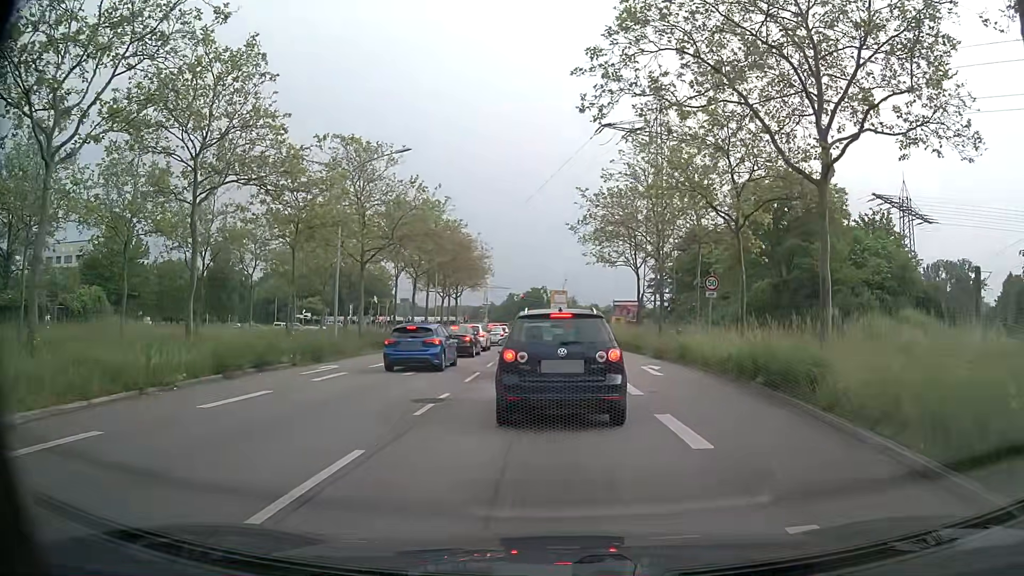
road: primary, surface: asphalt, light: Day
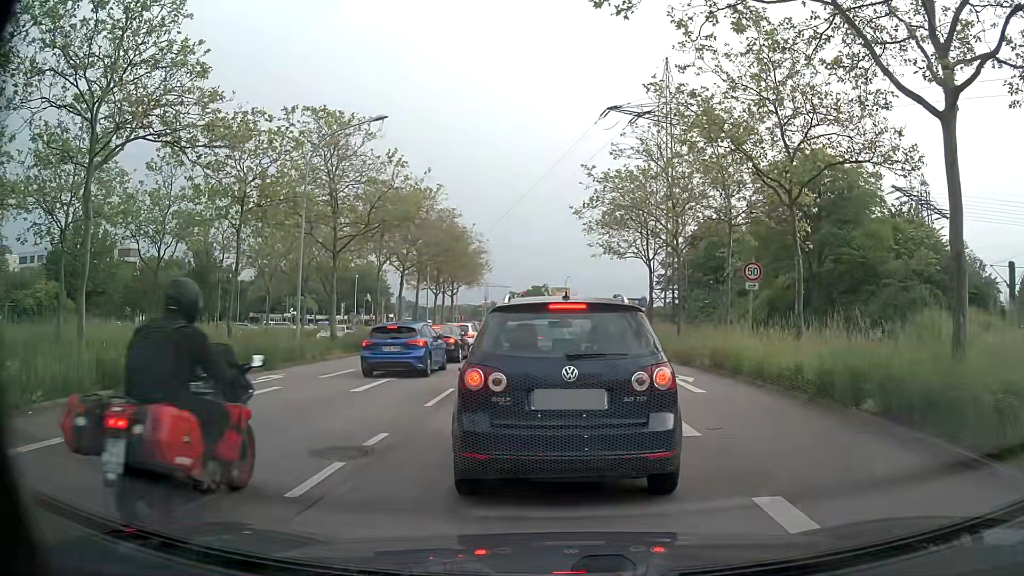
(+0.1, +4.8) m; +1°
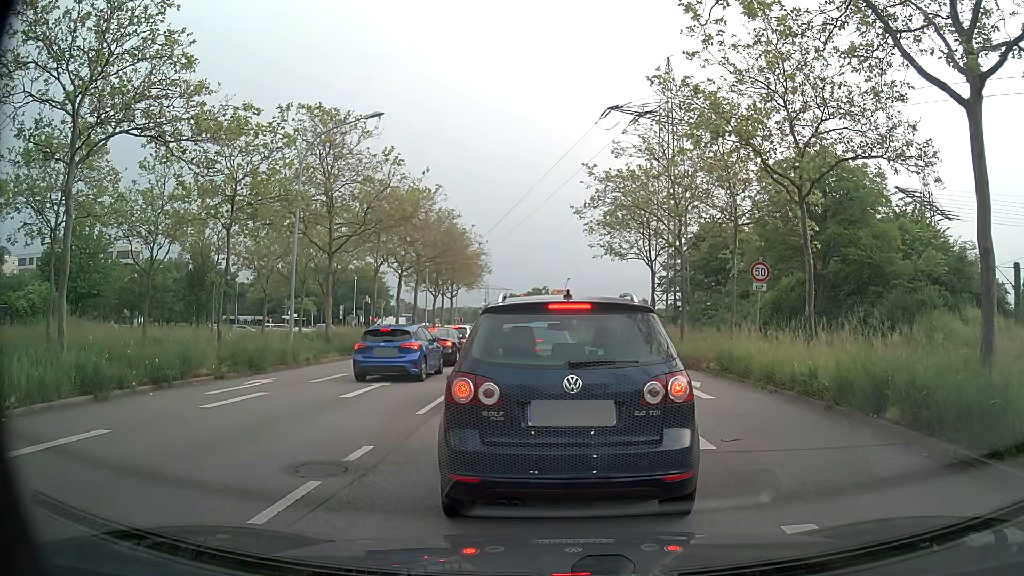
(0.0, +0.7) m; 0°
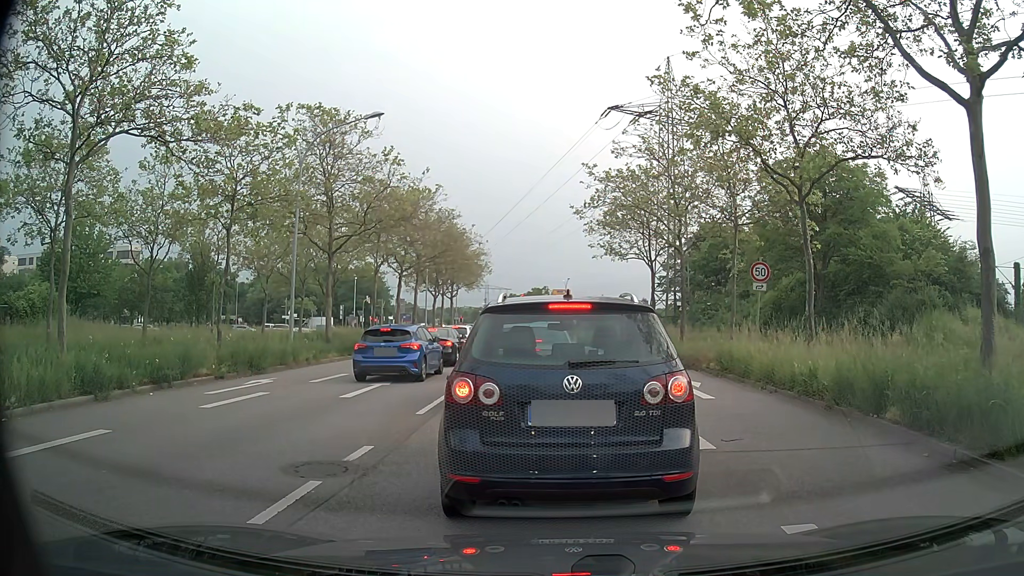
(0.0, 0.0) m; 0°
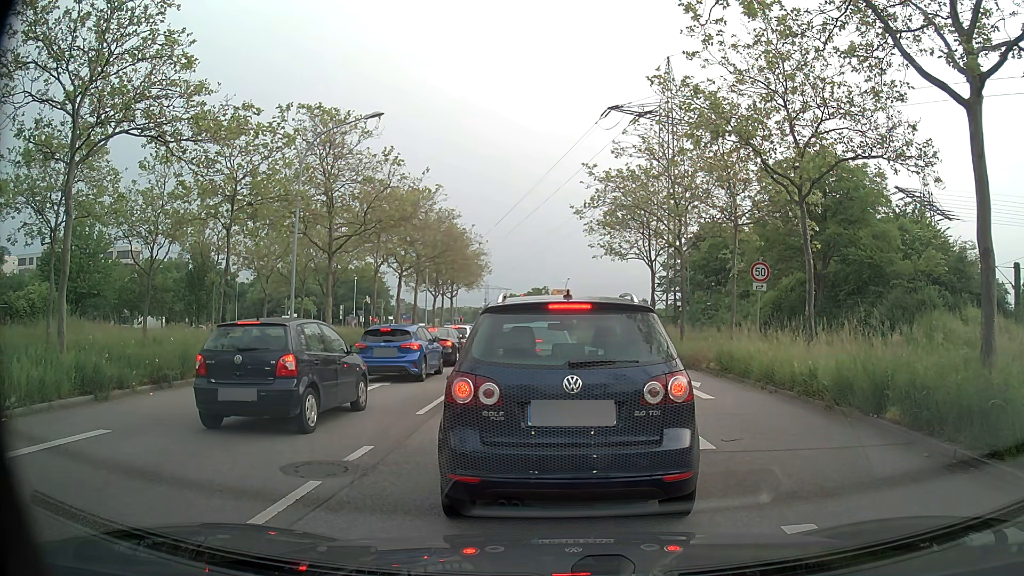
(0.0, 0.0) m; 0°
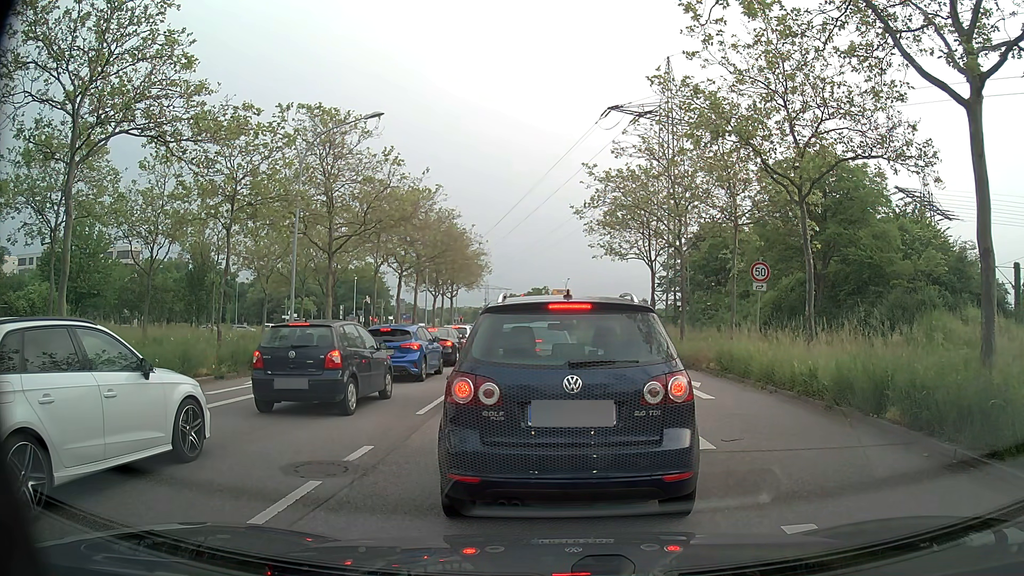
(0.0, 0.0) m; 0°
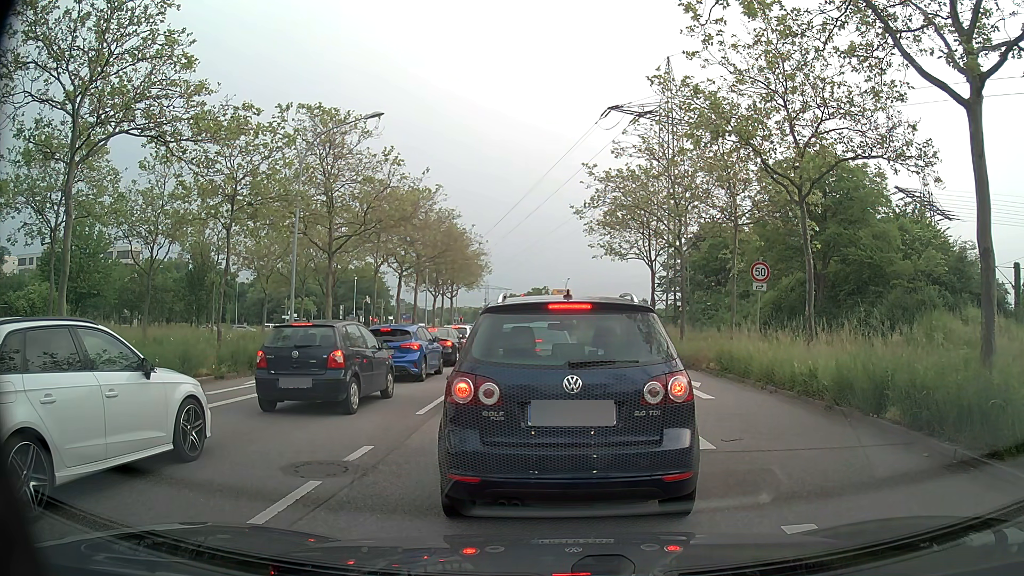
(0.0, 0.0) m; 0°
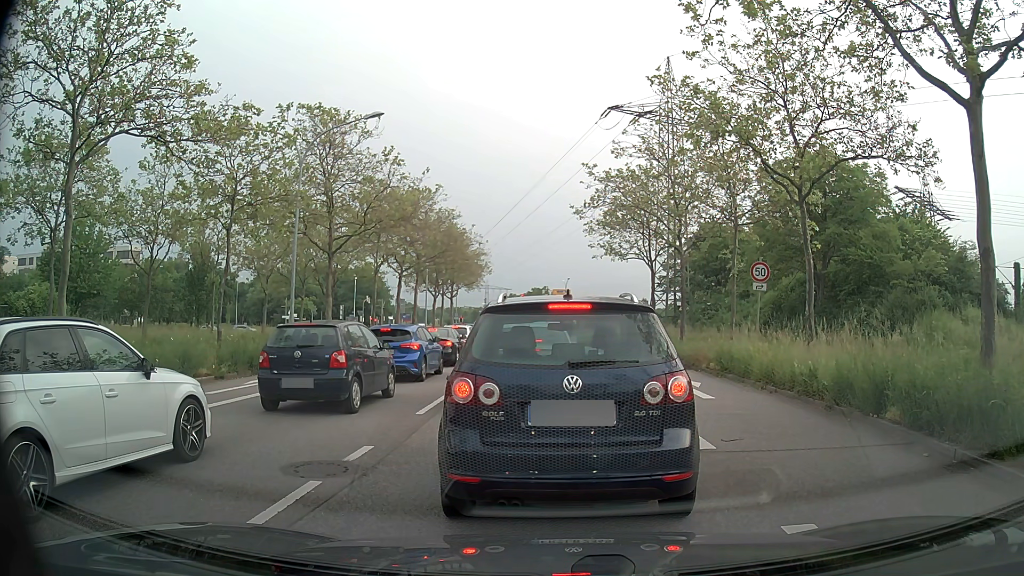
(0.0, 0.0) m; 0°
